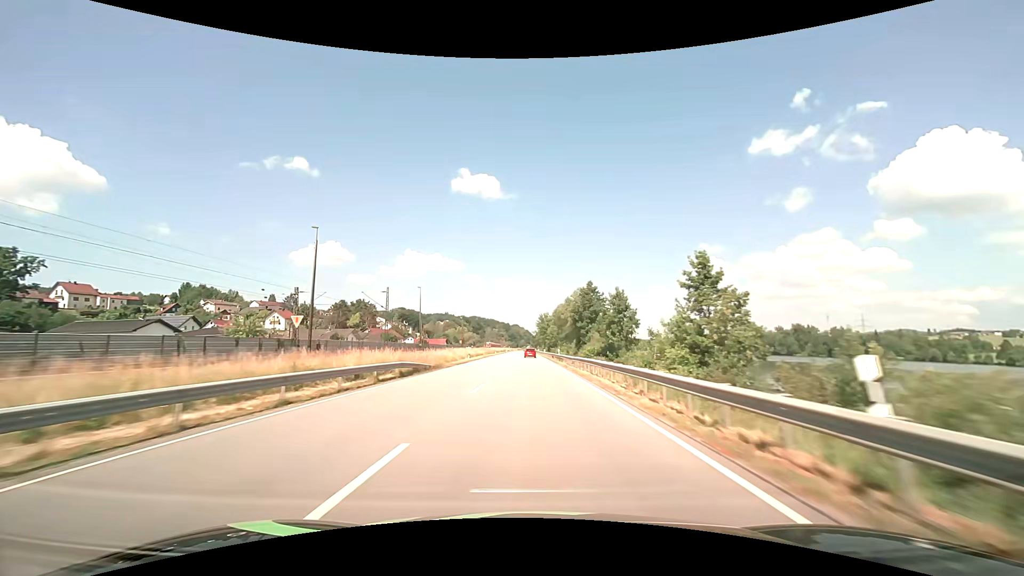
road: primary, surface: asphalt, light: Day
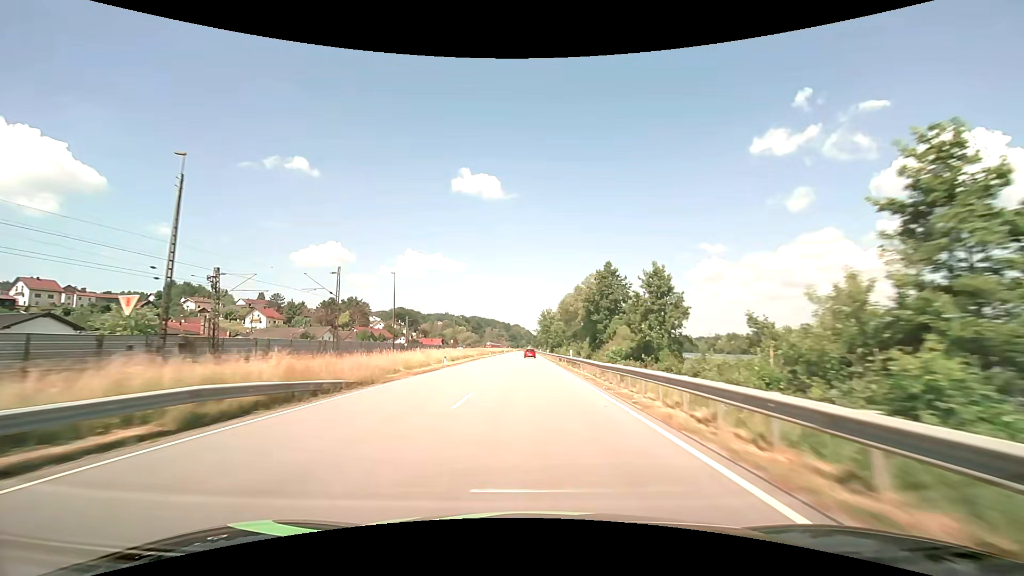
(0.0, +15.8) m; 0°
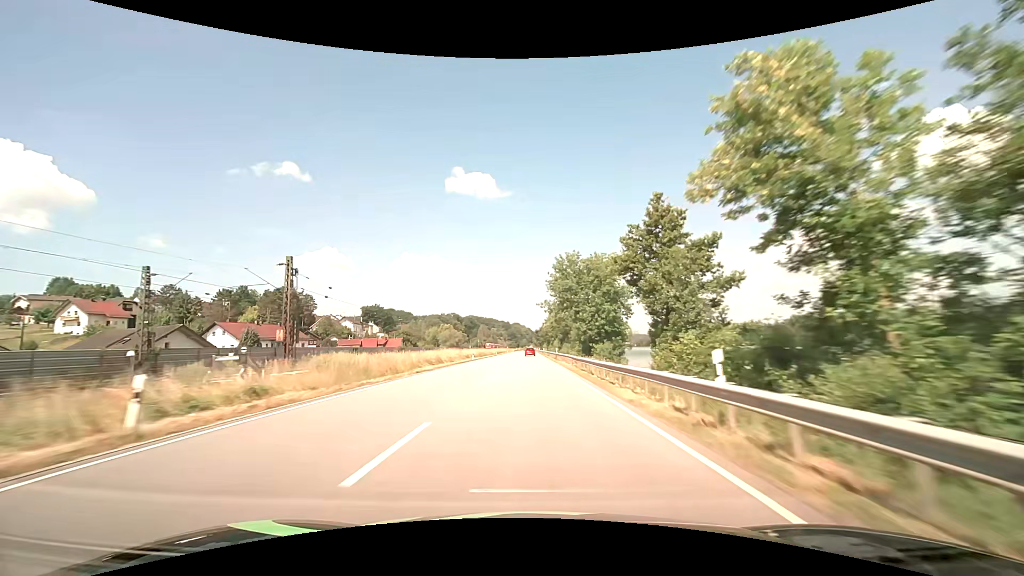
(-0.2, +78.9) m; 0°
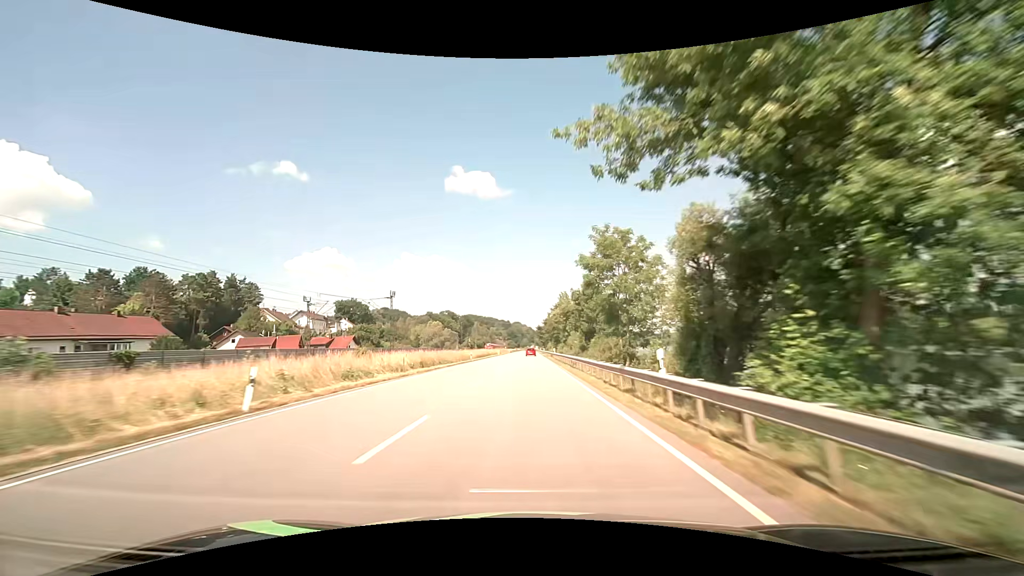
(0.0, +47.3) m; 0°
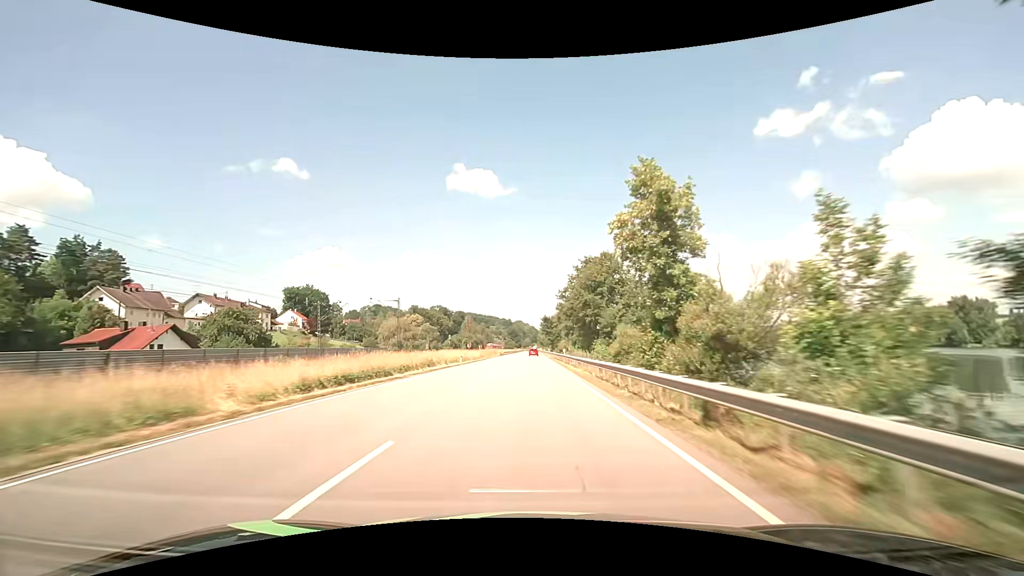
(-0.2, +63.2) m; 0°
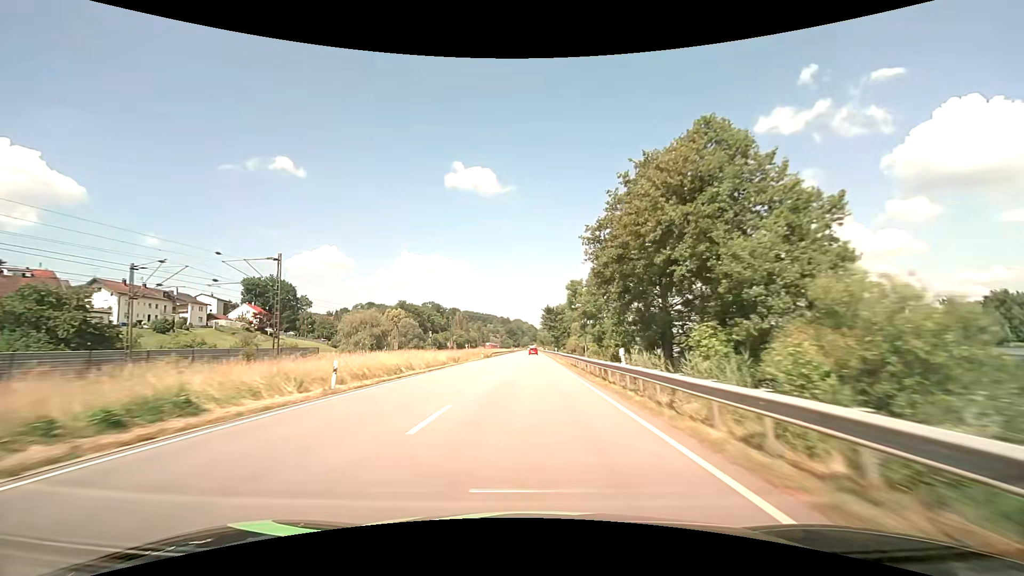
(0.0, +31.6) m; 0°
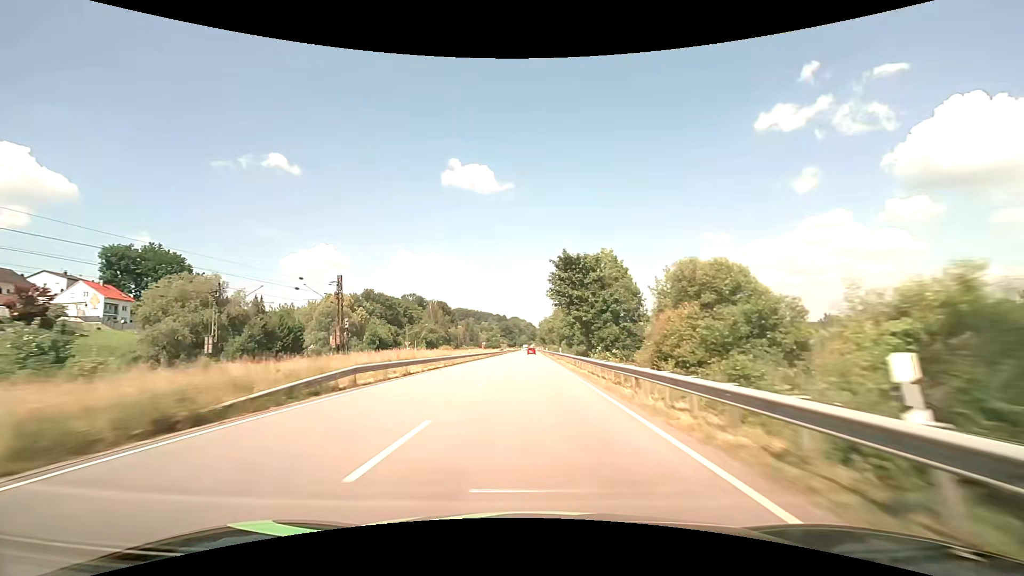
(-0.1, +63.2) m; 0°
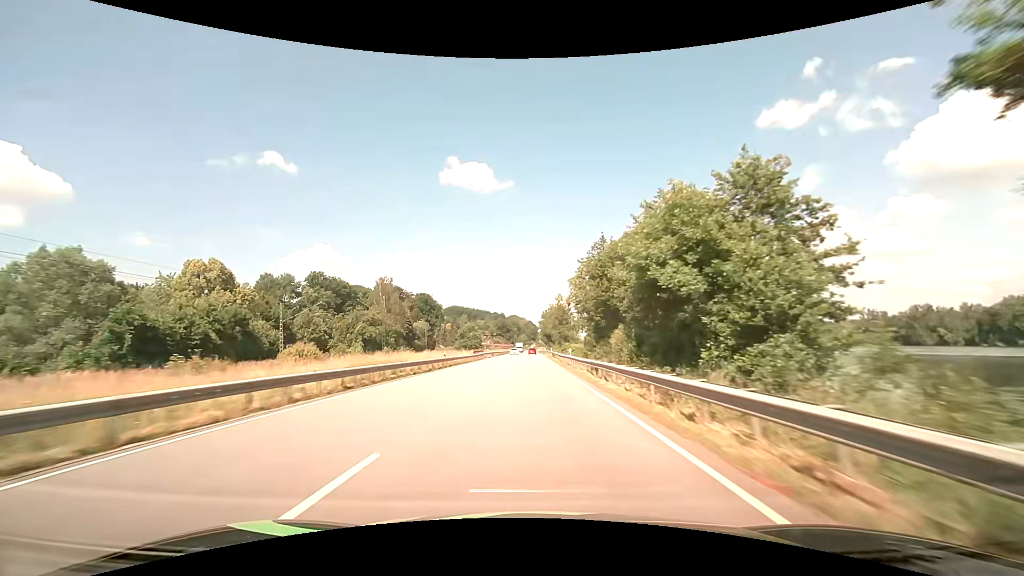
(+0.1, +63.2) m; 0°
(0, +10) (0, +20) (0, +30) (0, +40) (0, +50) (0, +60) (0, +70) (-1, +80) (-1, +90) (-1, +100) m
